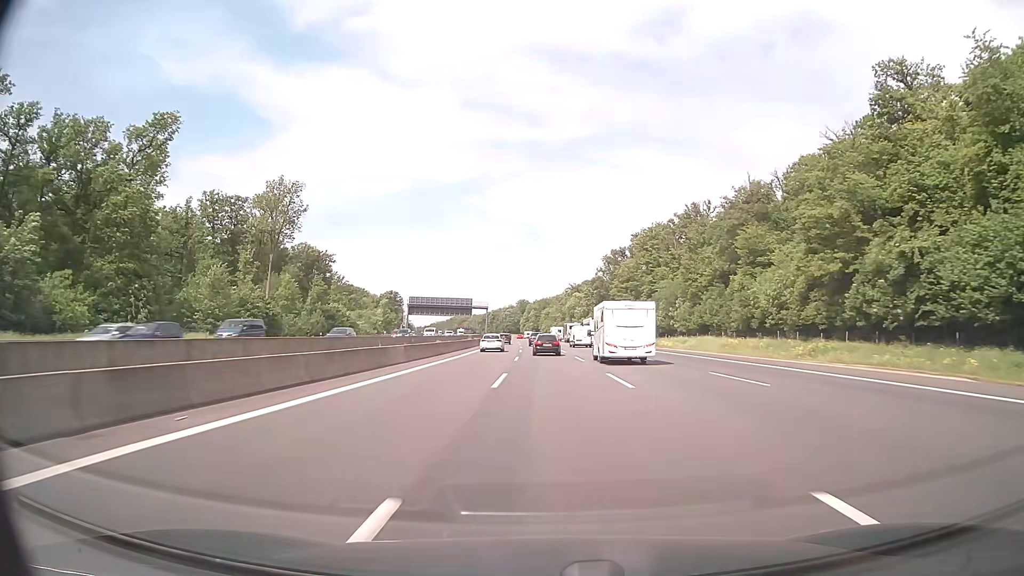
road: motorway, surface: asphalt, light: Day
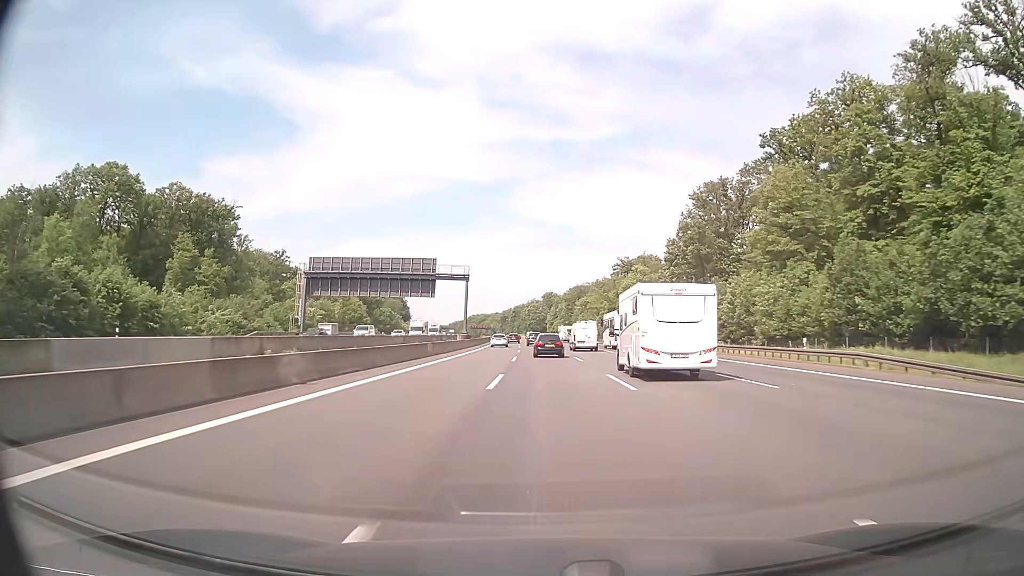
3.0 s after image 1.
(-1.8, +90.3) m; -2°
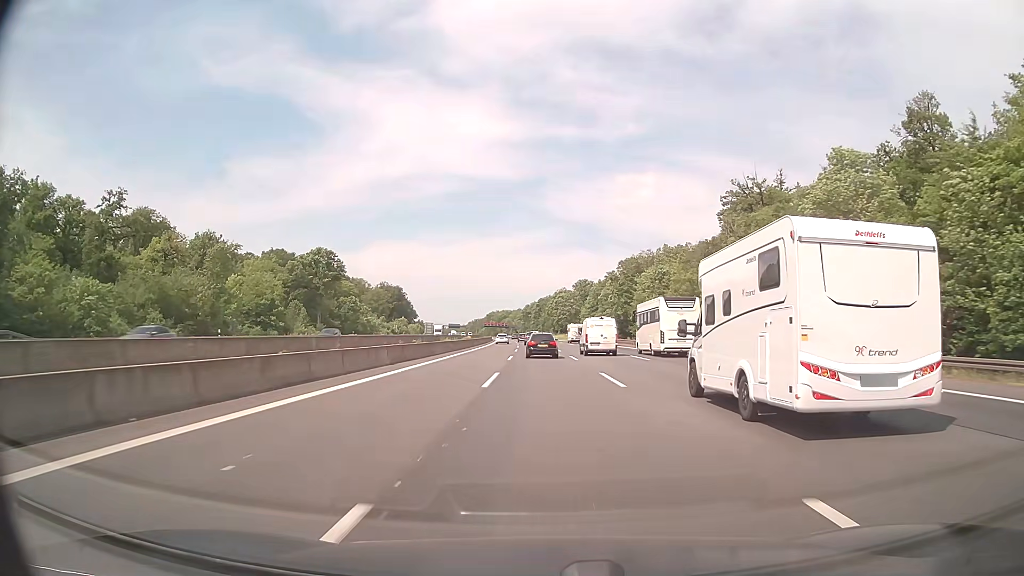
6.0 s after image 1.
(-1.9, +88.7) m; -2°
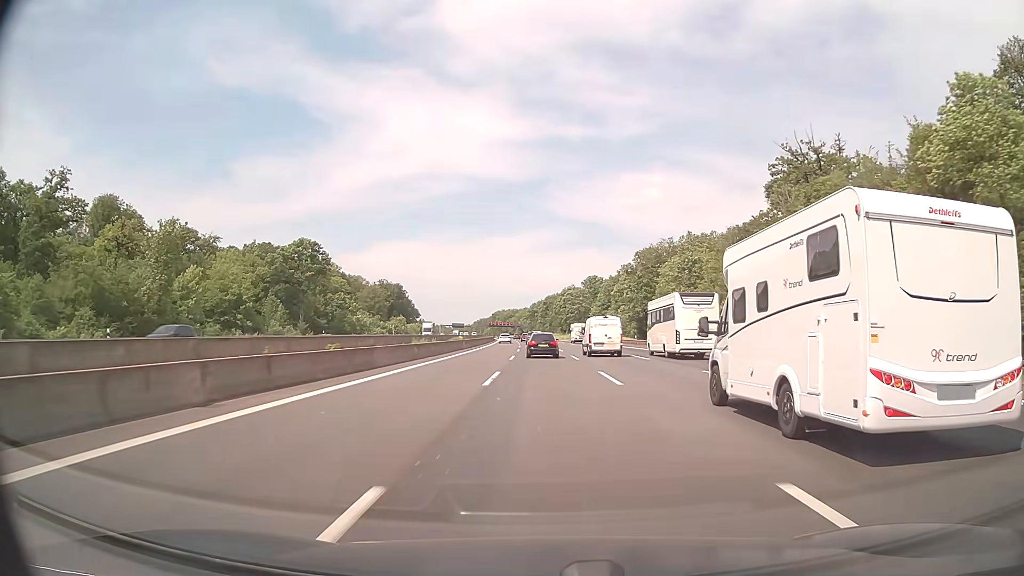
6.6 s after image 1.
(-0.1, +17.4) m; -1°
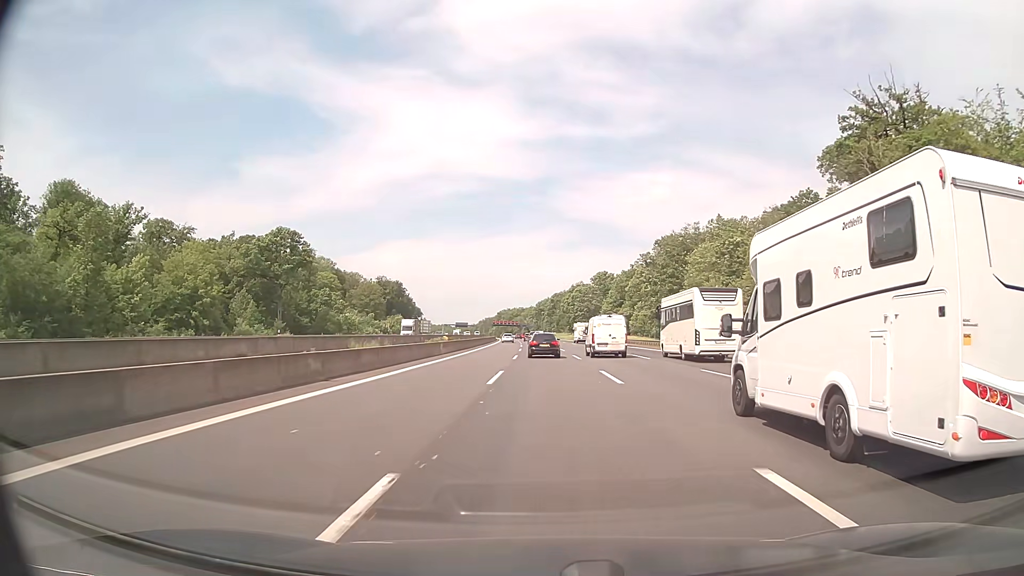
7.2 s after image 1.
(-0.1, +17.2) m; -1°
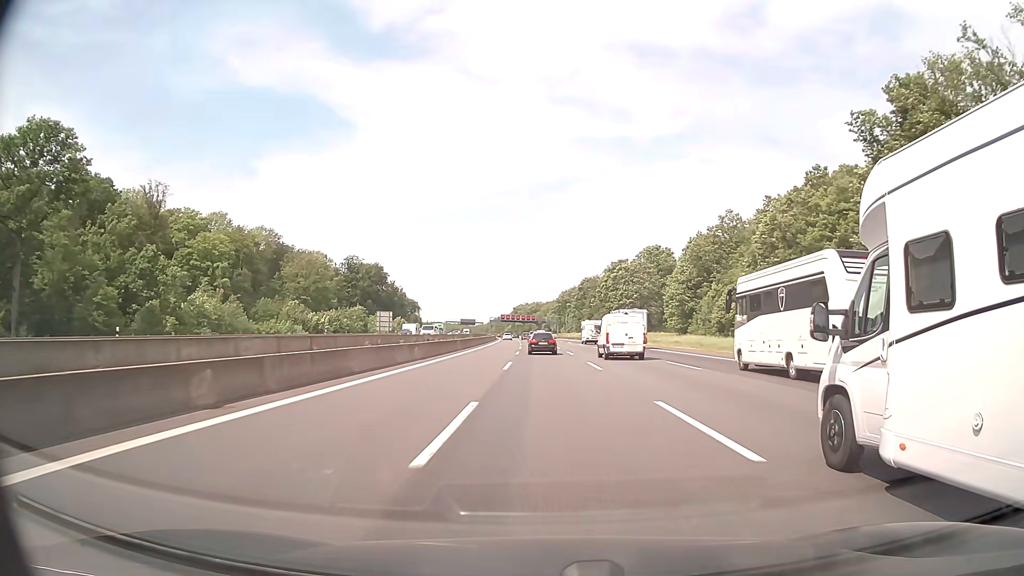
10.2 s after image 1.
(-1.3, +82.6) m; -2°
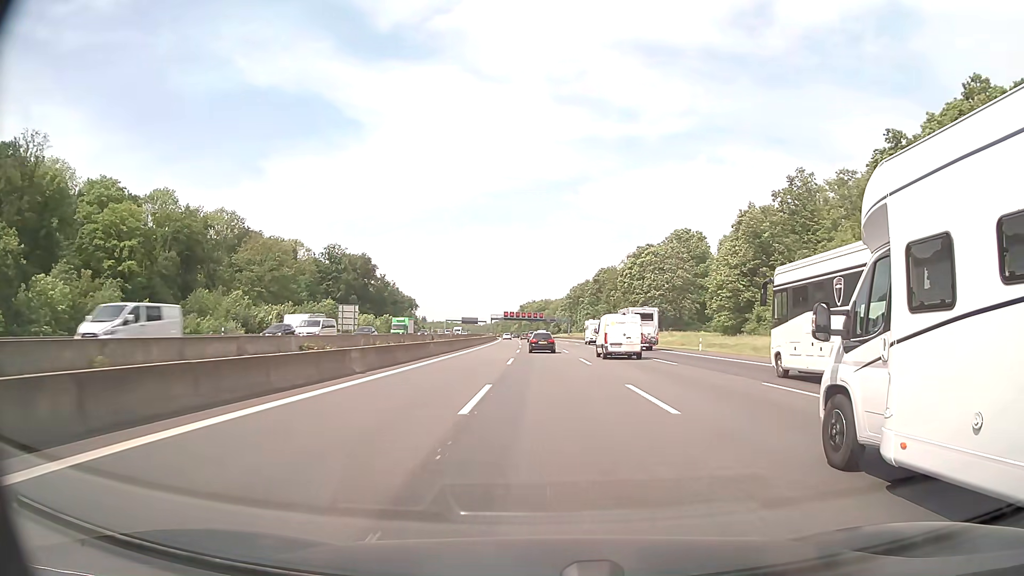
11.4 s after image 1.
(-0.2, +31.4) m; -1°
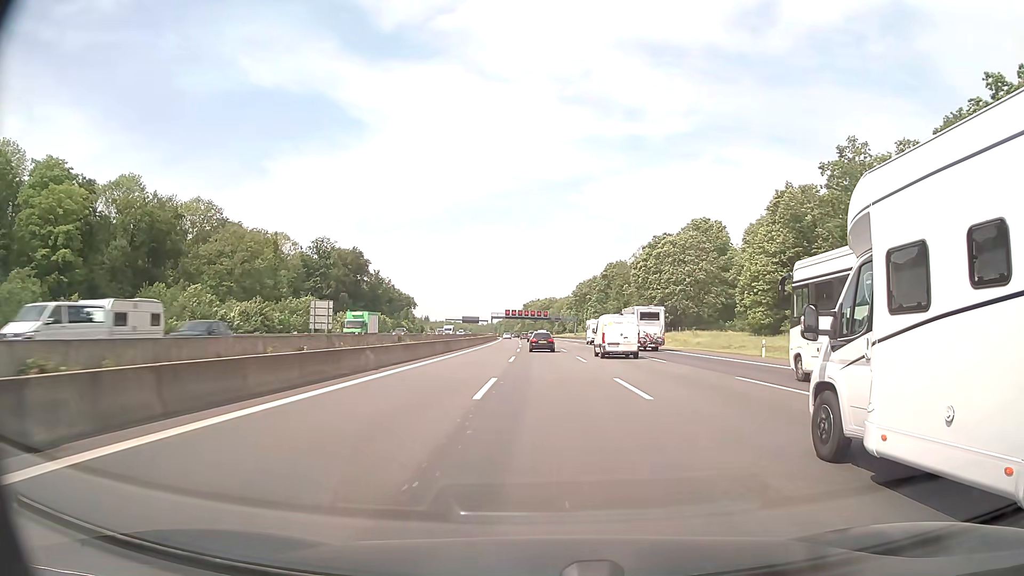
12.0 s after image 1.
(-0.1, +15.4) m; 0°
(0, +10) (0, +20) (0, +30) (0, +40) (0, +50) (-1, +60) (-1, +70) (-1, +80) (-1, +90) (-2, +100) m
